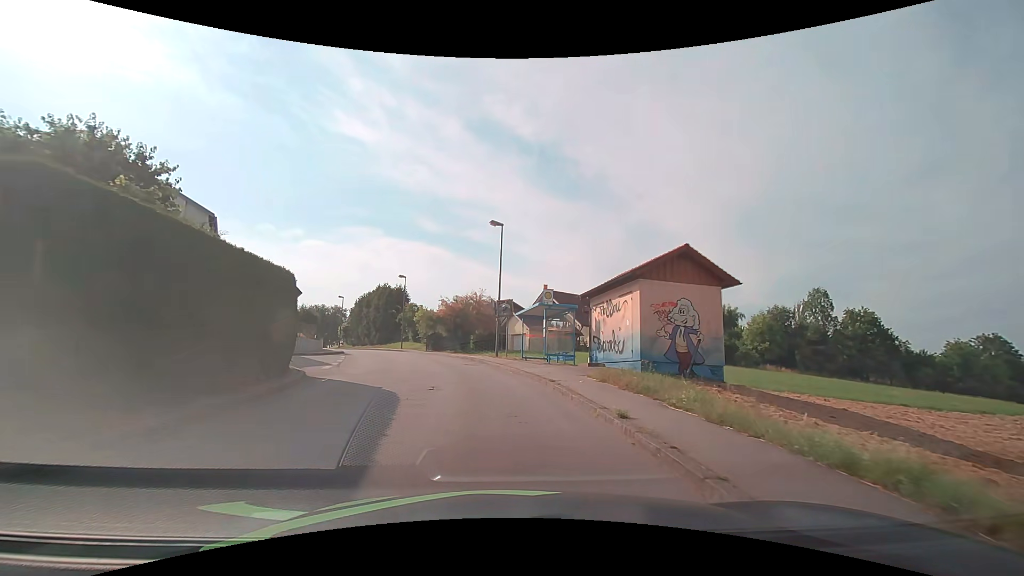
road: unclassified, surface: asphalt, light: Day
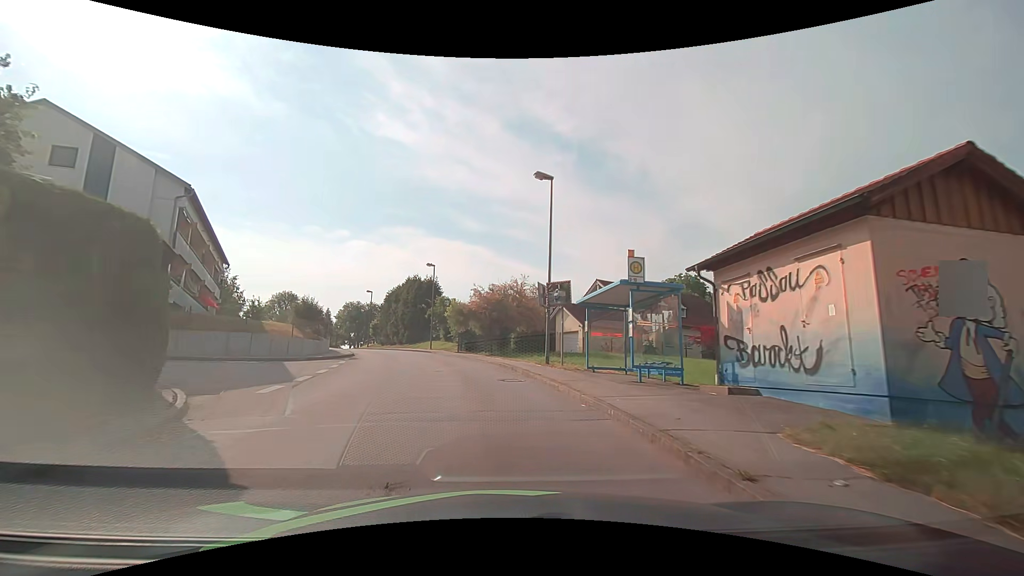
(-0.4, +8.8) m; -5°
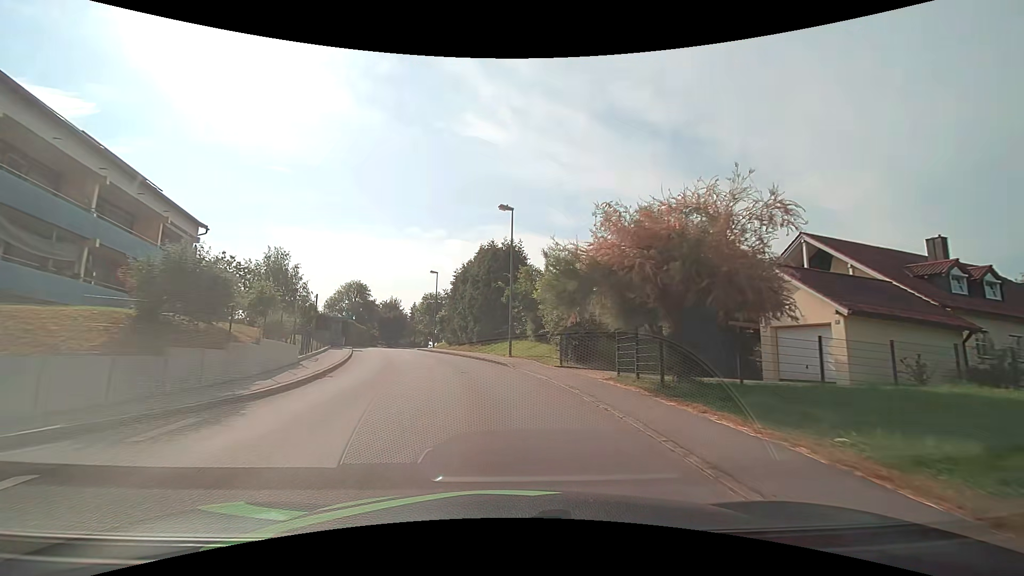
(-2.0, +21.0) m; -11°
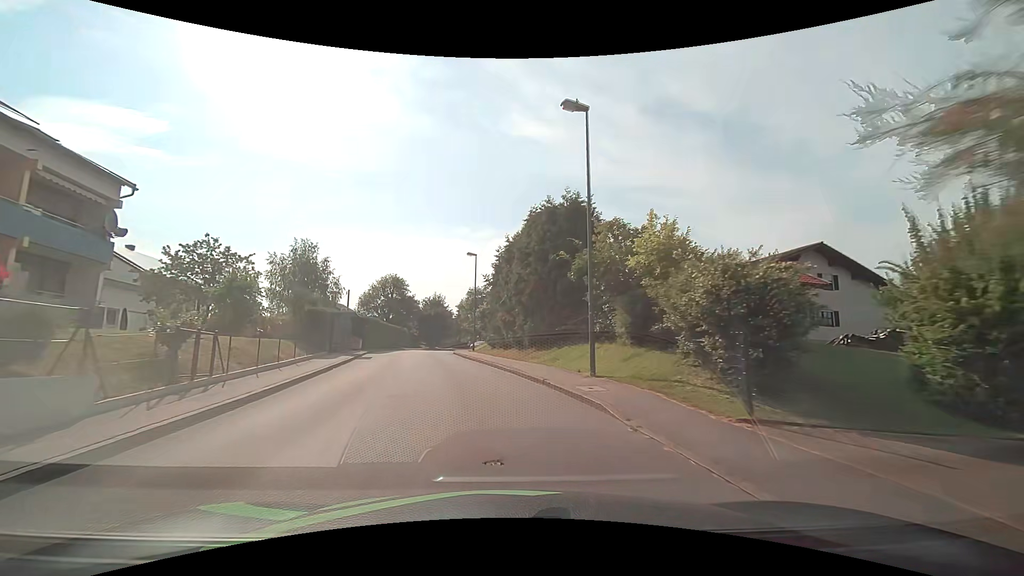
(-0.5, +12.0) m; -5°
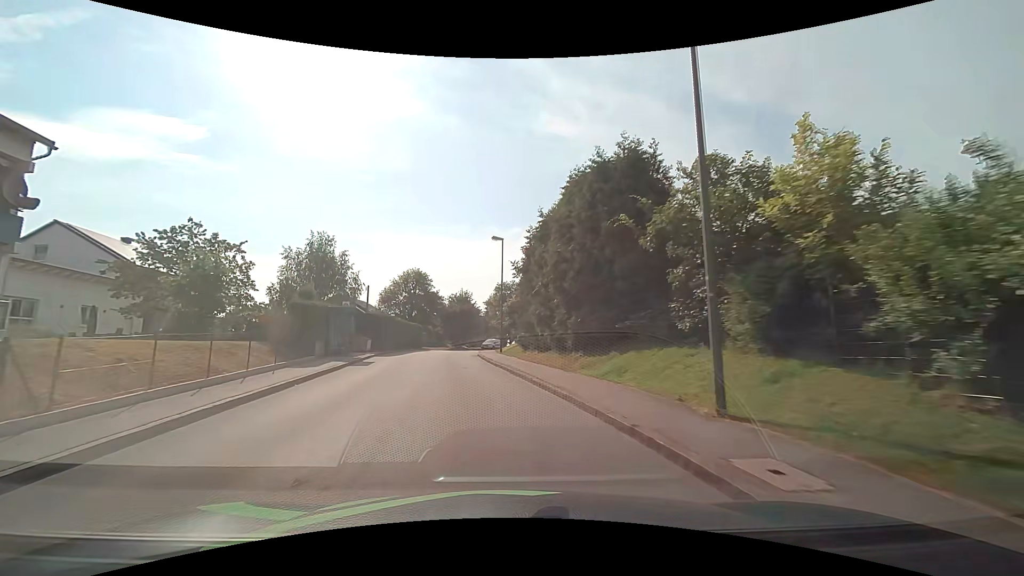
(-0.2, +6.3) m; -4°
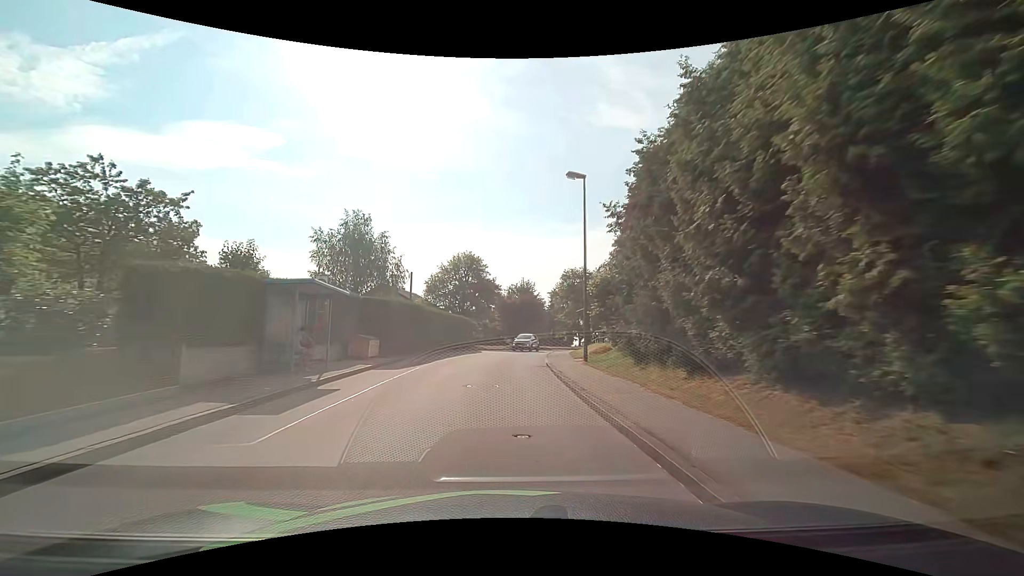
(-0.8, +13.3) m; -7°
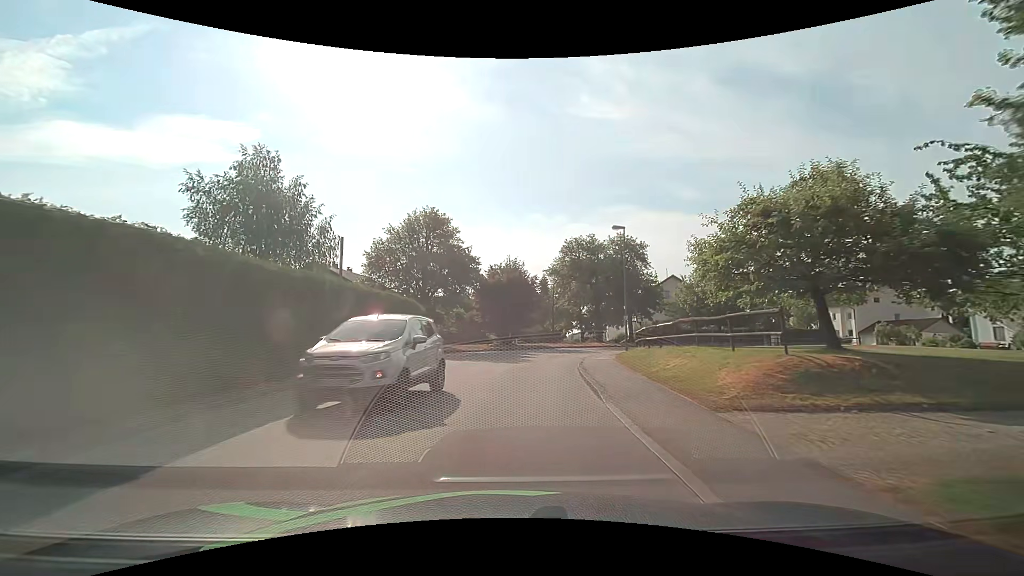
(-0.2, +19.6) m; +2°
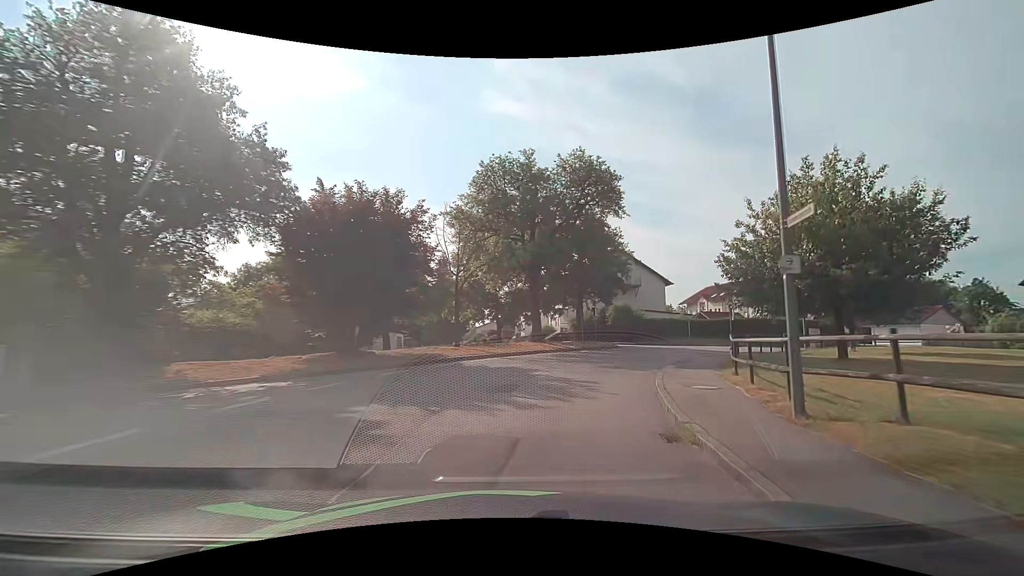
(+1.6, +24.7) m; +11°
(+1, +10) (+4, +19) (+9, +28) (+16, +35) (+24, +41) (+33, +45) (+43, +48) (+52, +51) (+62, +53) (+72, +56) m
